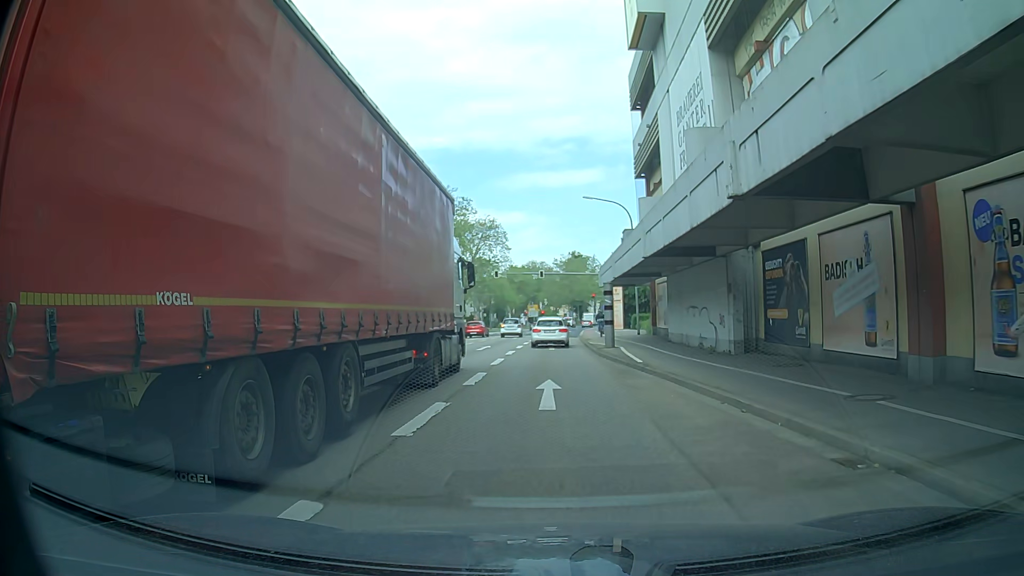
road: primary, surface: asphalt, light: Day
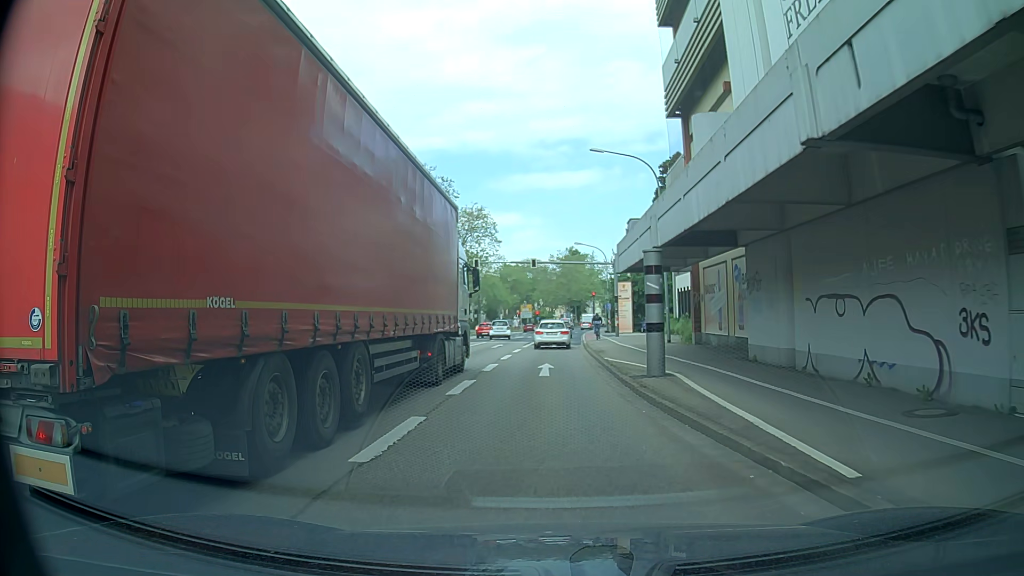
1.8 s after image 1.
(-0.1, +13.5) m; -1°
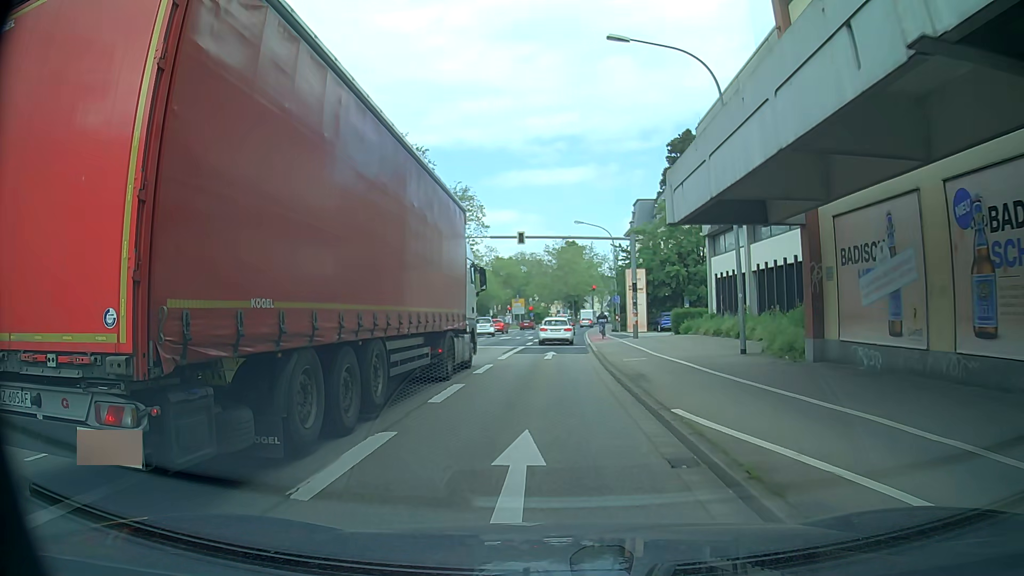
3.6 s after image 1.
(+0.1, +13.4) m; +1°
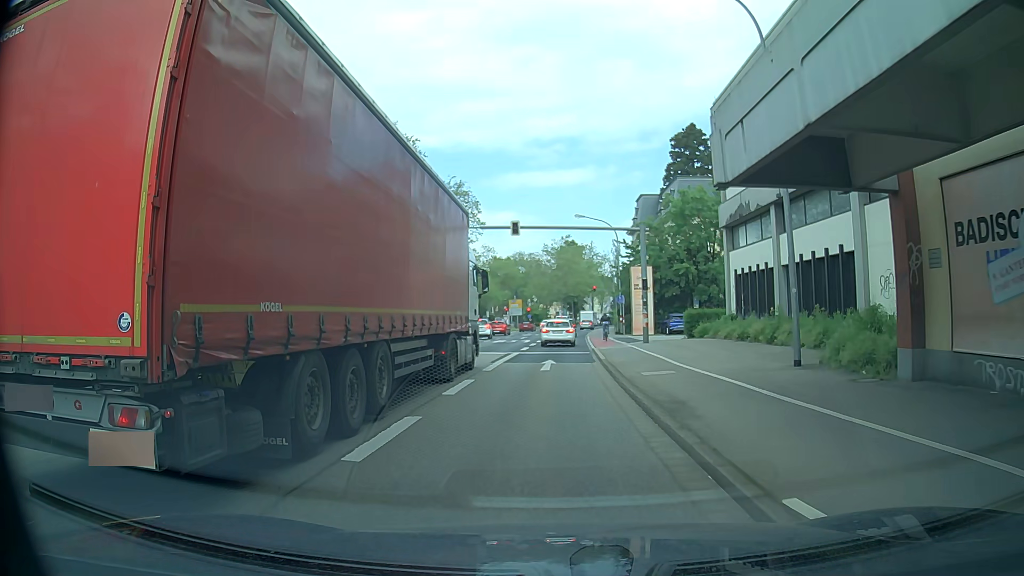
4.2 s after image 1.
(-0.1, +4.5) m; 0°
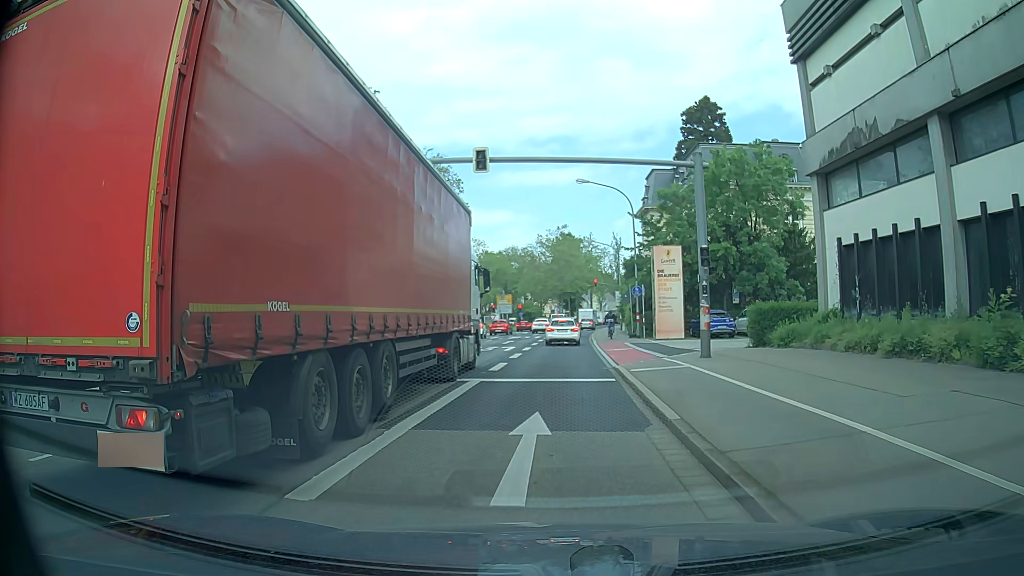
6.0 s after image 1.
(0.0, +13.5) m; 0°
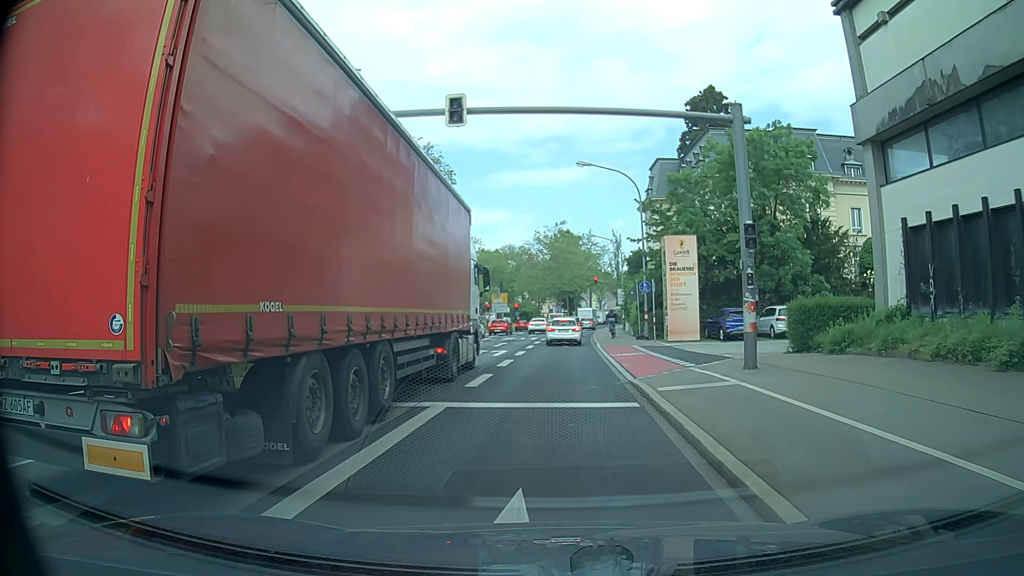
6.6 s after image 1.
(-0.1, +4.5) m; +1°
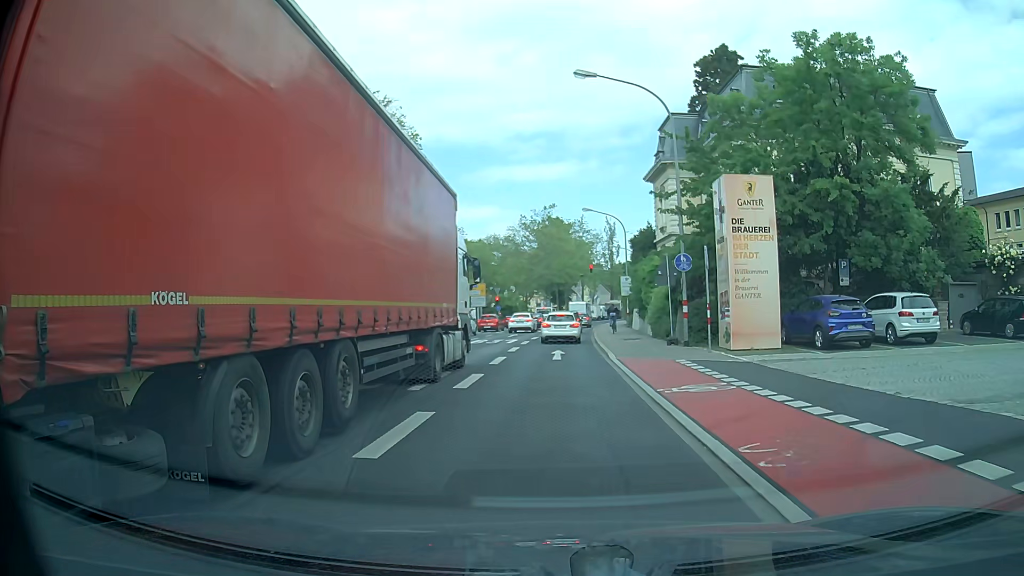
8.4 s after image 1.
(-0.1, +13.3) m; +1°
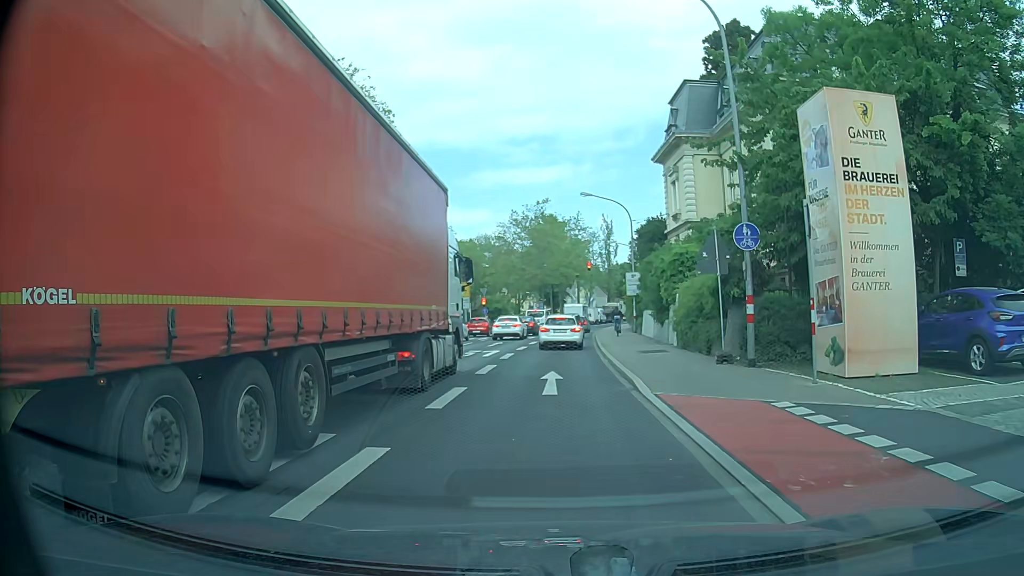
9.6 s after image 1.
(0.0, +8.3) m; +2°
(0, +10) (0, +20) (-1, +30) (0, +40) (0, +50) (0, +60) (+1, +70) (+2, +80) (+4, +90) (+6, +100) m
